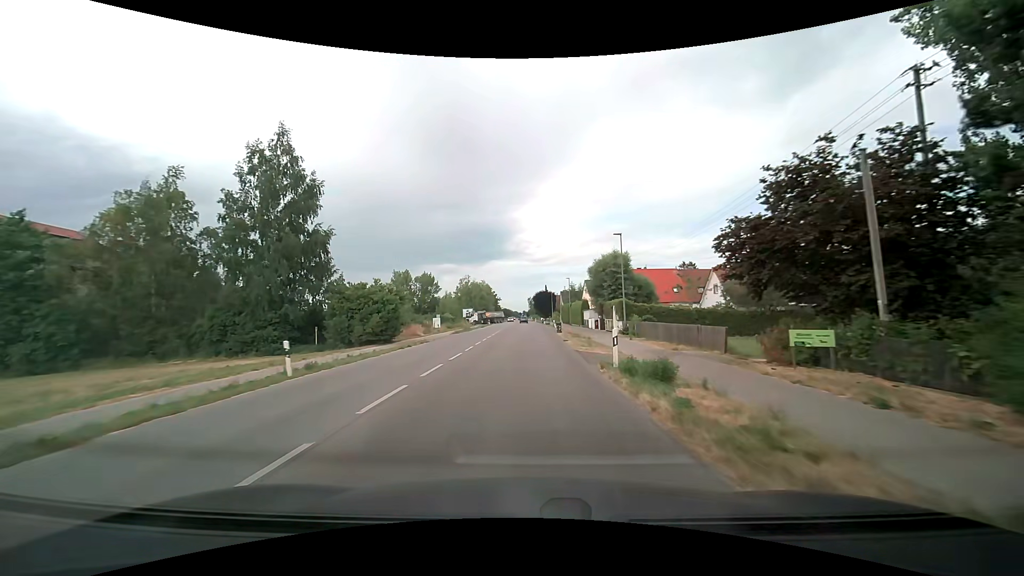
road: tertiary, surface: asphalt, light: Day
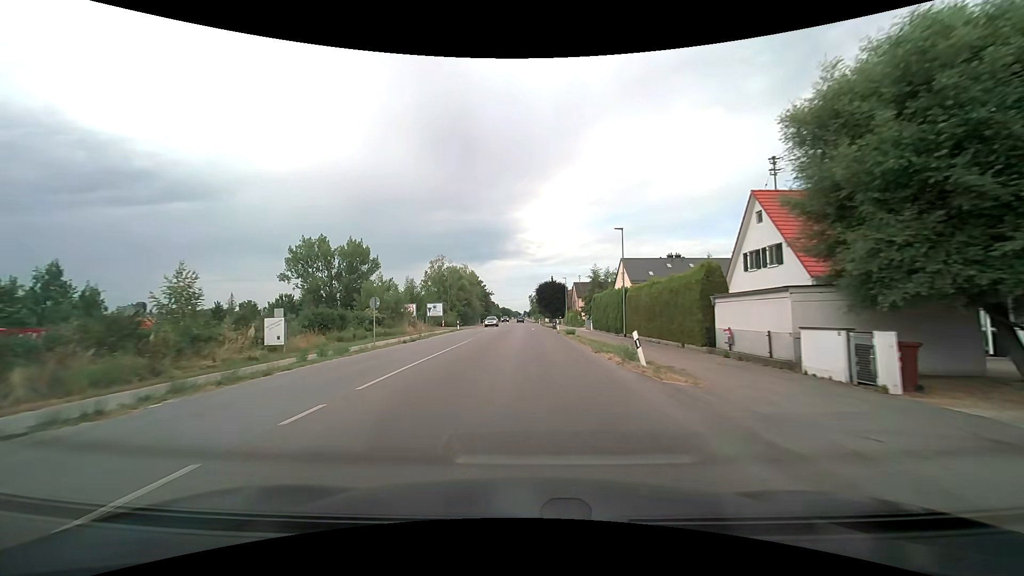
(+0.3, +46.8) m; 0°
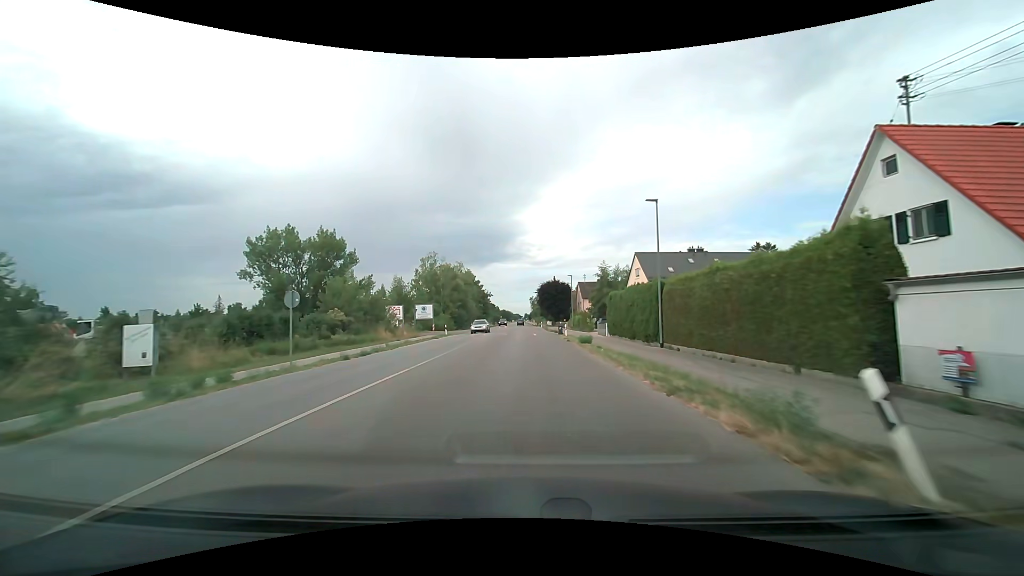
(0.0, +9.5) m; 0°
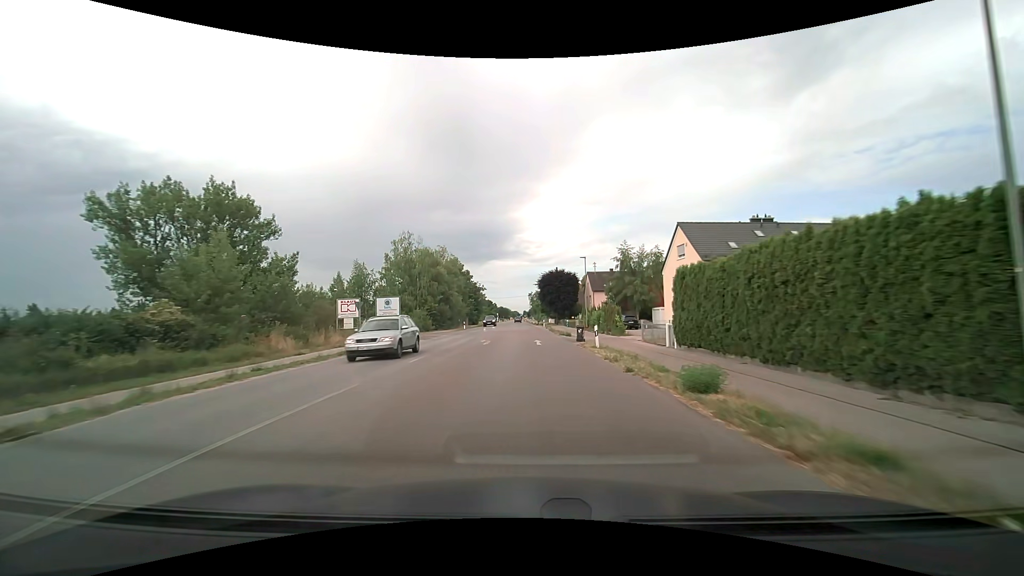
(0.0, +19.0) m; 0°
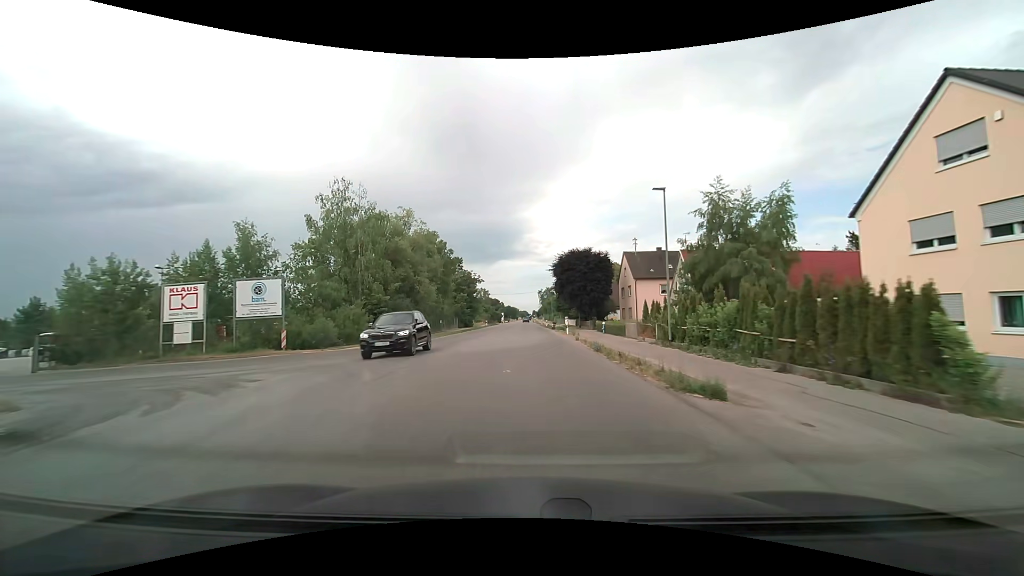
(-0.2, +28.9) m; -1°
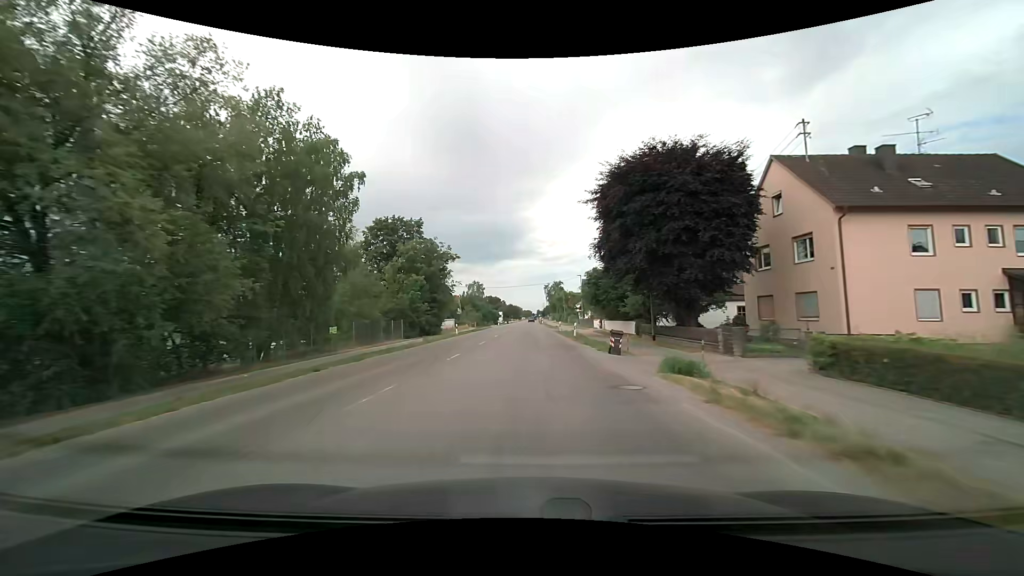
(-0.3, +39.1) m; -1°
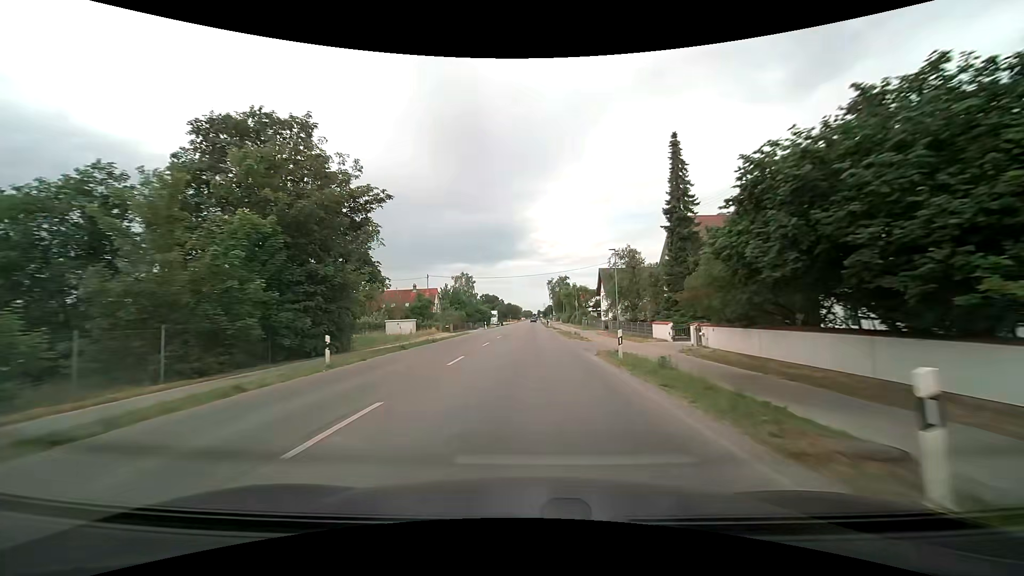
(-0.1, +29.5) m; -1°
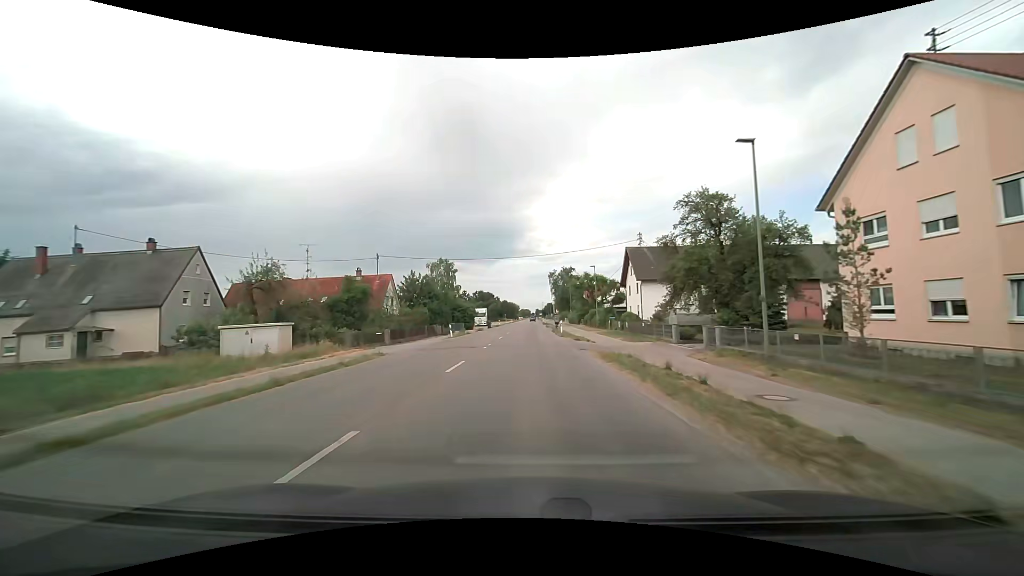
(+0.3, +28.8) m; +1°
(0, +10) (0, +20) (0, +30) (0, +40) (0, +50) (0, +60) (0, +70) (0, +80) (0, +90) (0, +100) m
